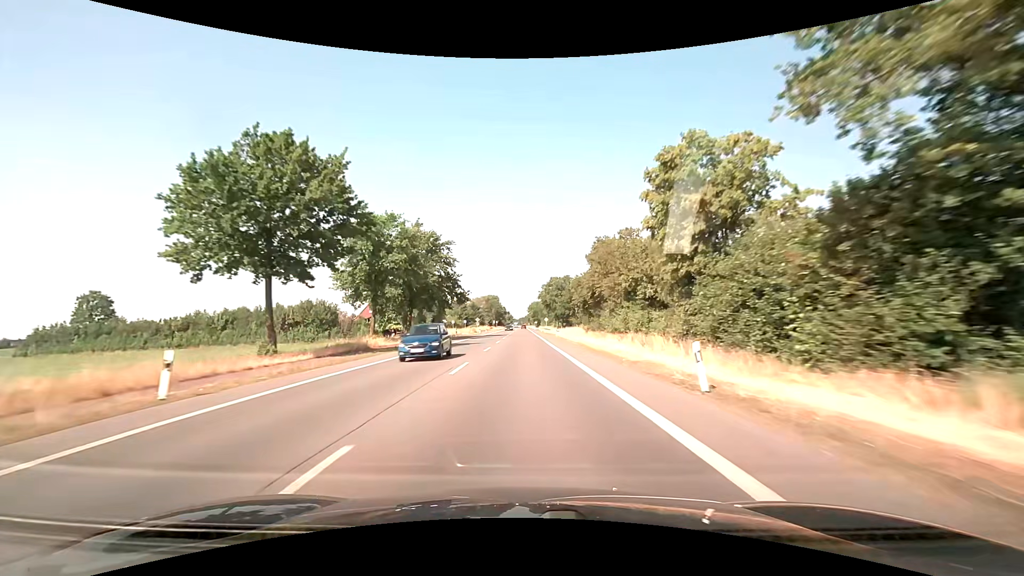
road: primary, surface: asphalt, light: Day
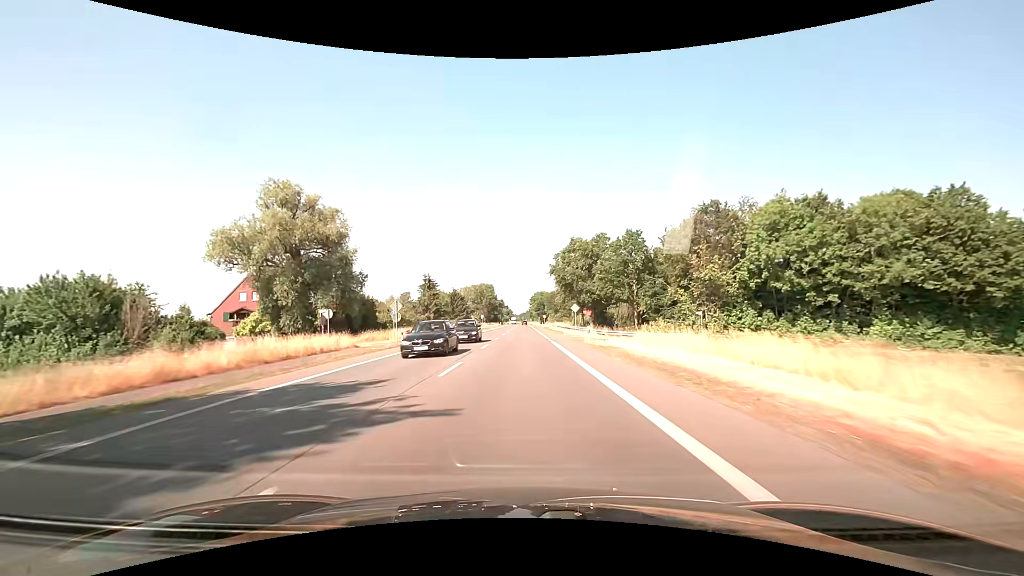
(+0.1, +60.9) m; 0°
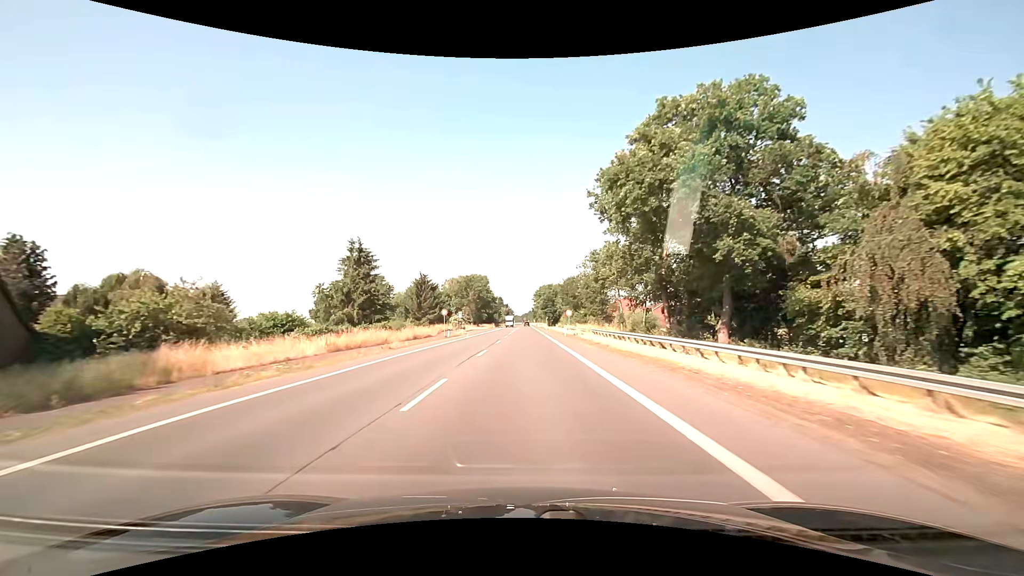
(-0.4, +51.7) m; -1°
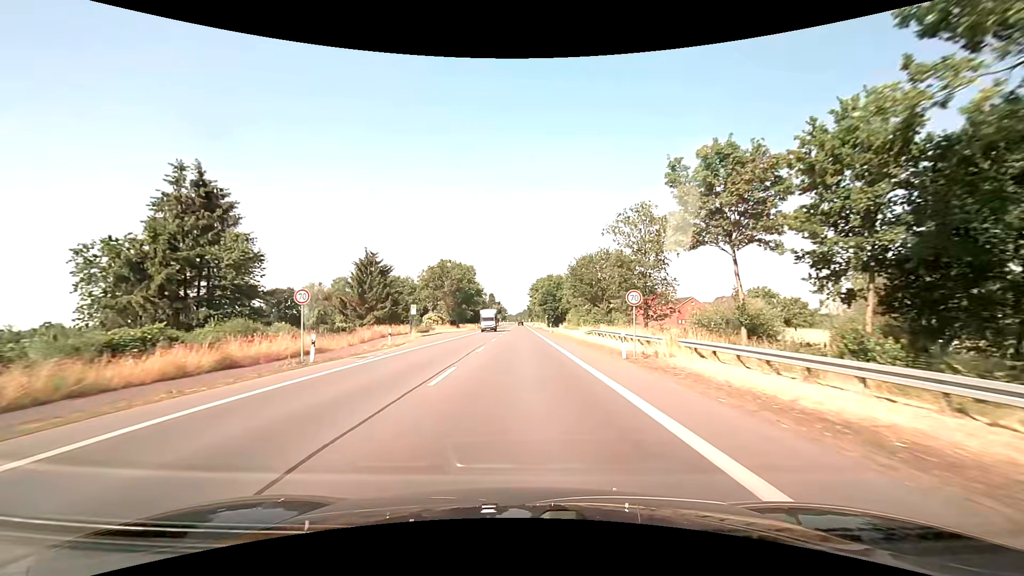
(+0.2, +32.5) m; +1°
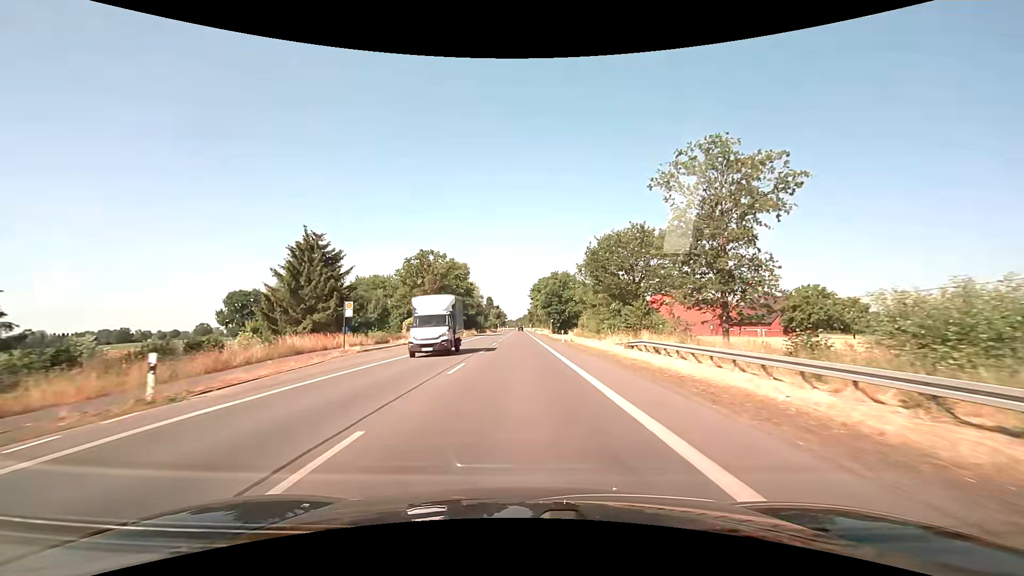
(+0.1, +20.0) m; 0°
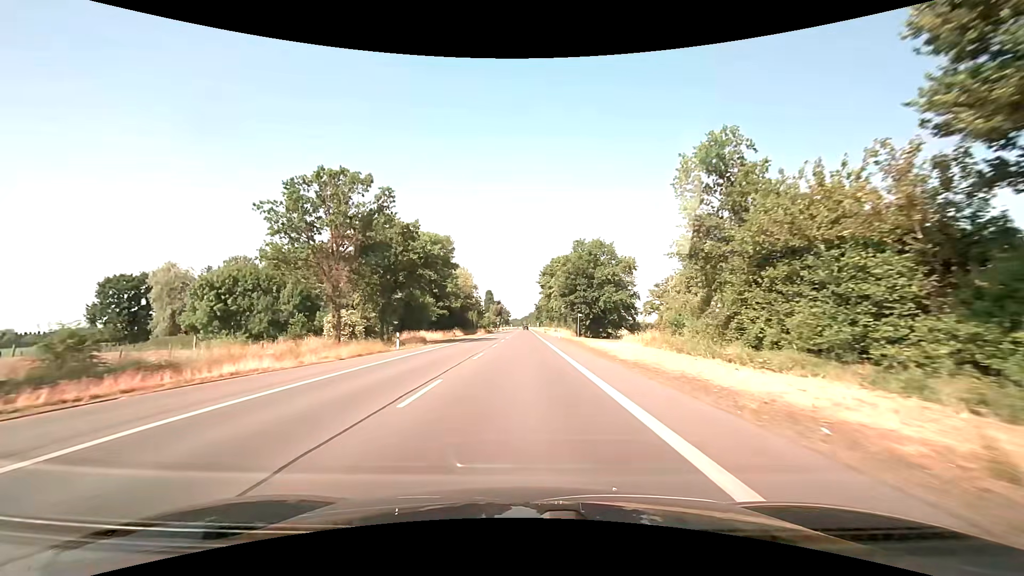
(-0.2, +42.1) m; -1°
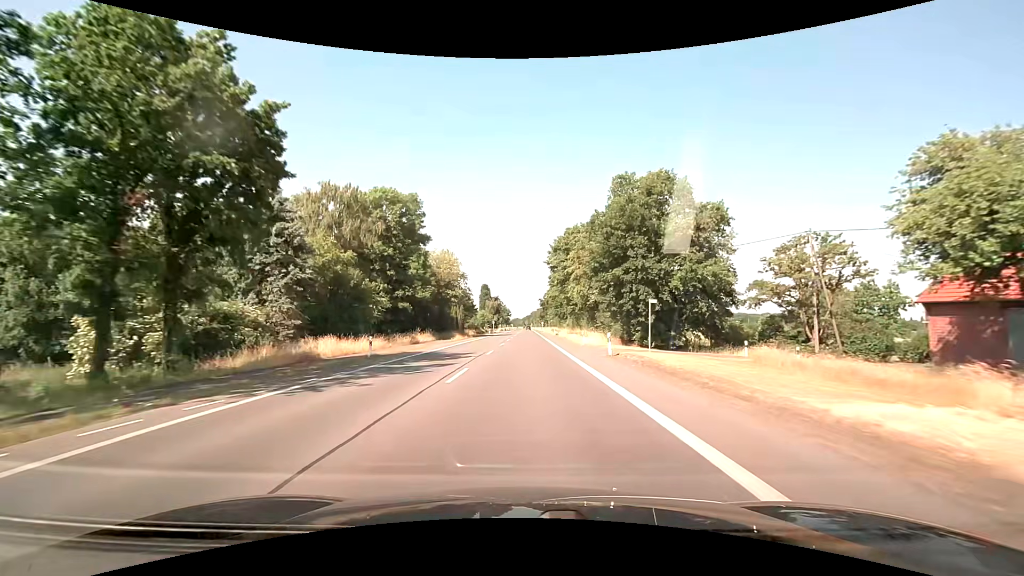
(0.0, +32.4) m; 0°
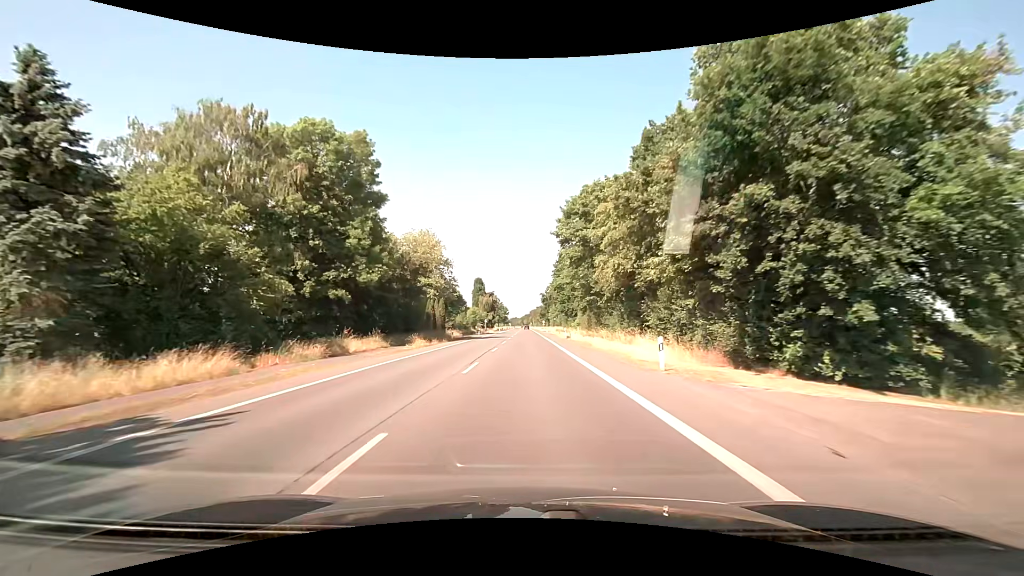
(0.0, +21.7) m; 0°
(0, +10) (0, +20) (0, +30) (0, +40) (0, +50) (0, +60) (0, +70) (+1, +80) (+1, +90) (+1, +100) m
